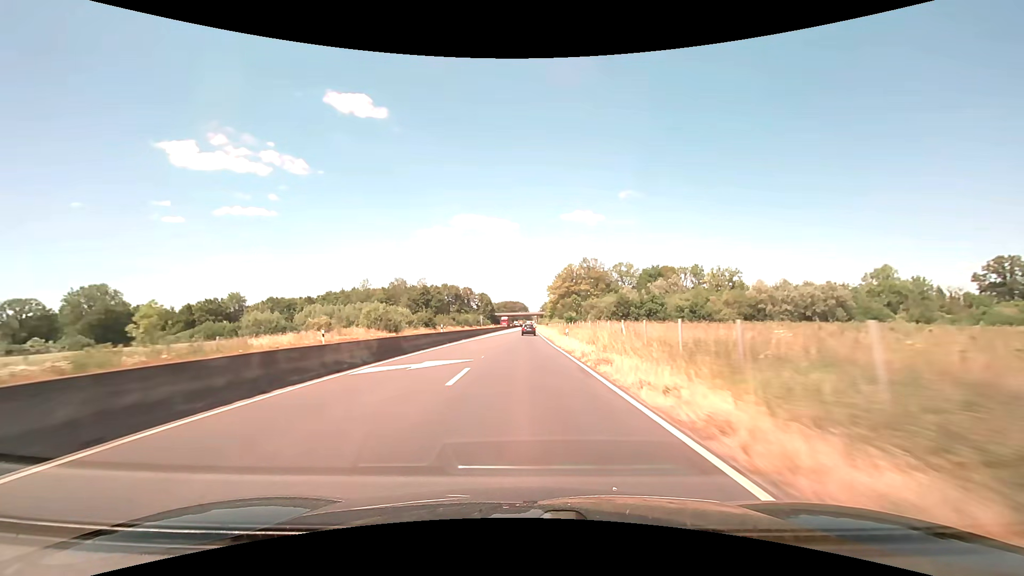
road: trunk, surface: asphalt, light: Day
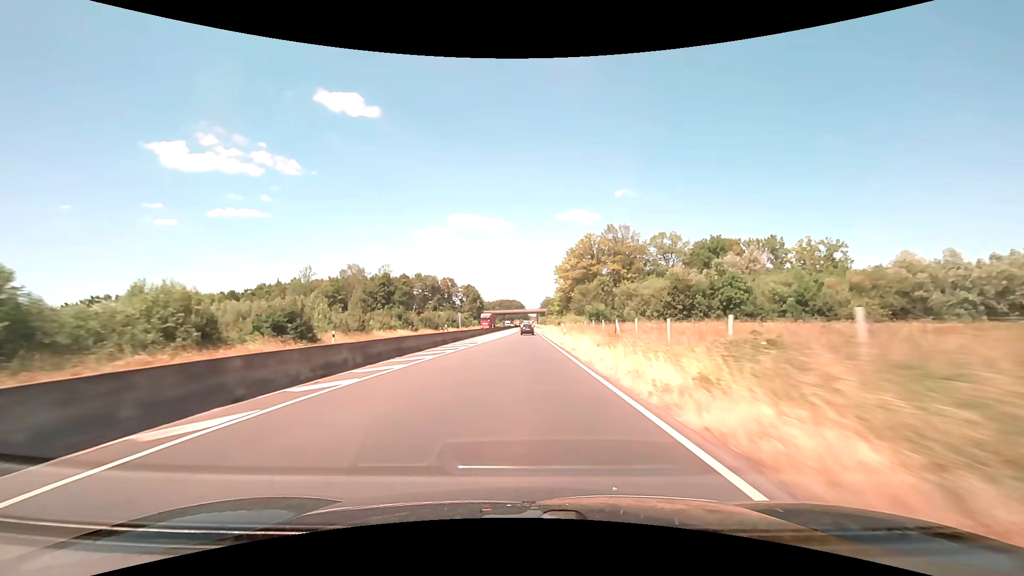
(+0.3, +49.1) m; 0°
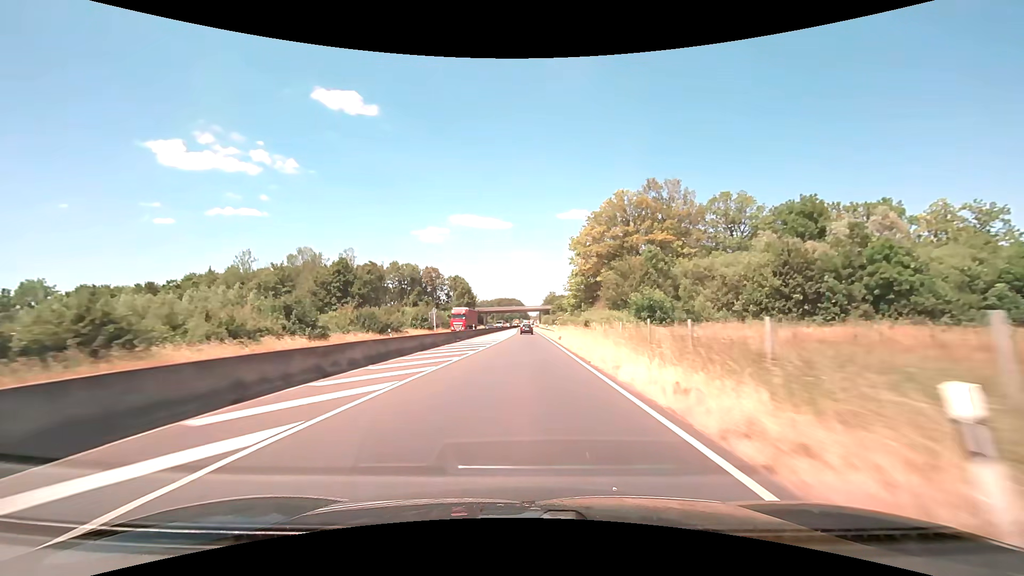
(0.0, +32.2) m; 0°
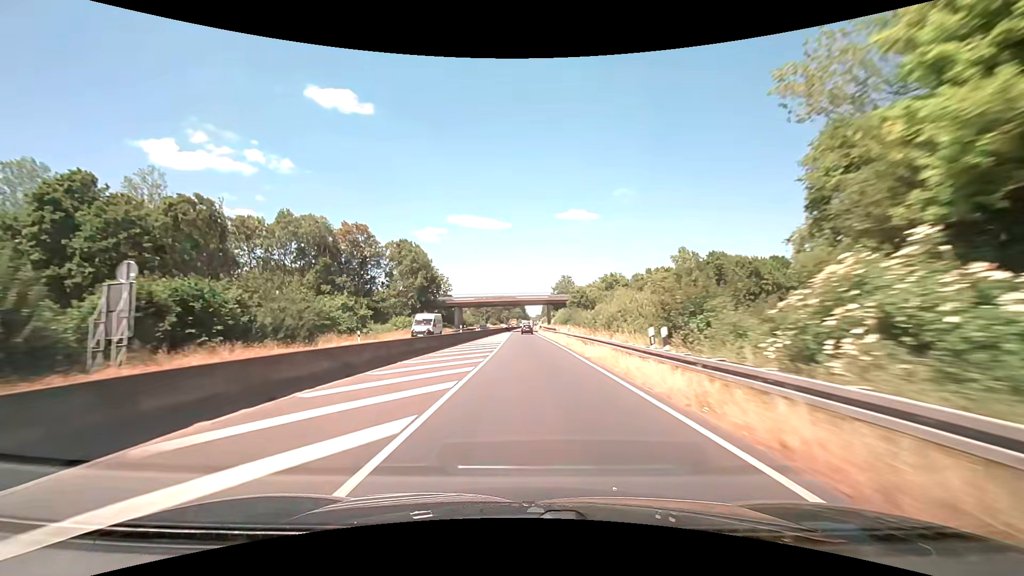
(0.0, +63.9) m; 0°
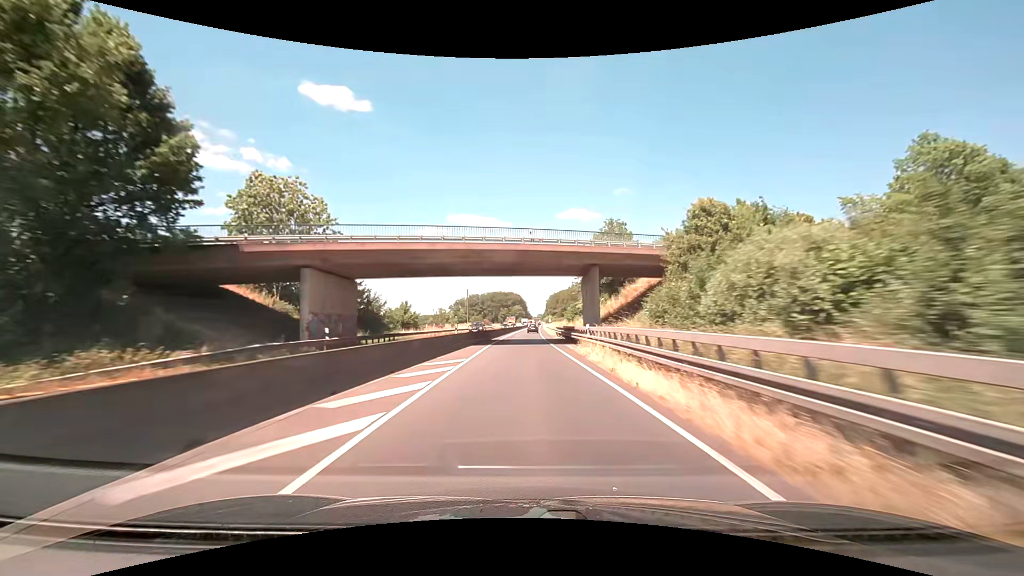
(+0.1, +63.8) m; 0°
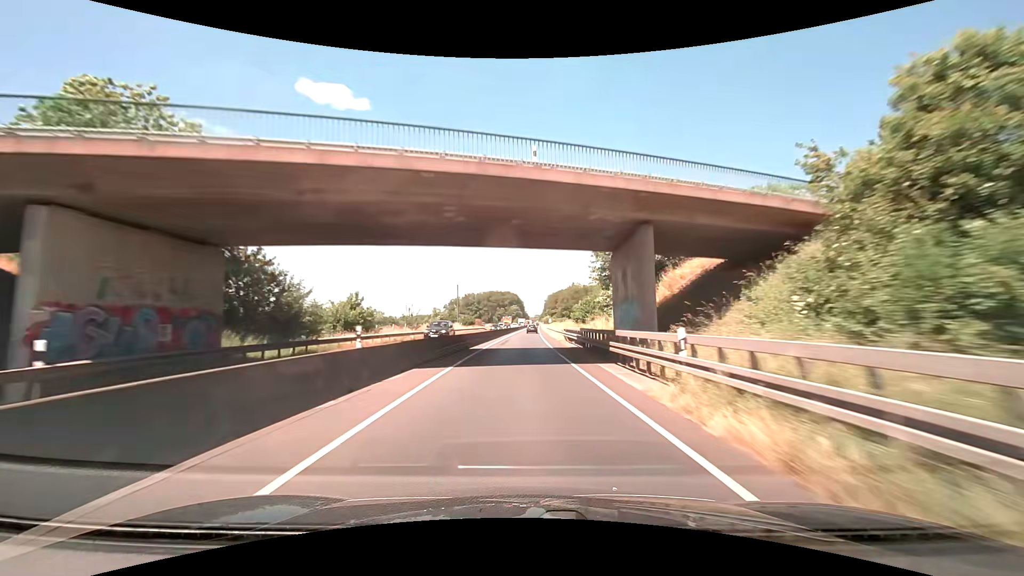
(0.0, +15.8) m; 0°
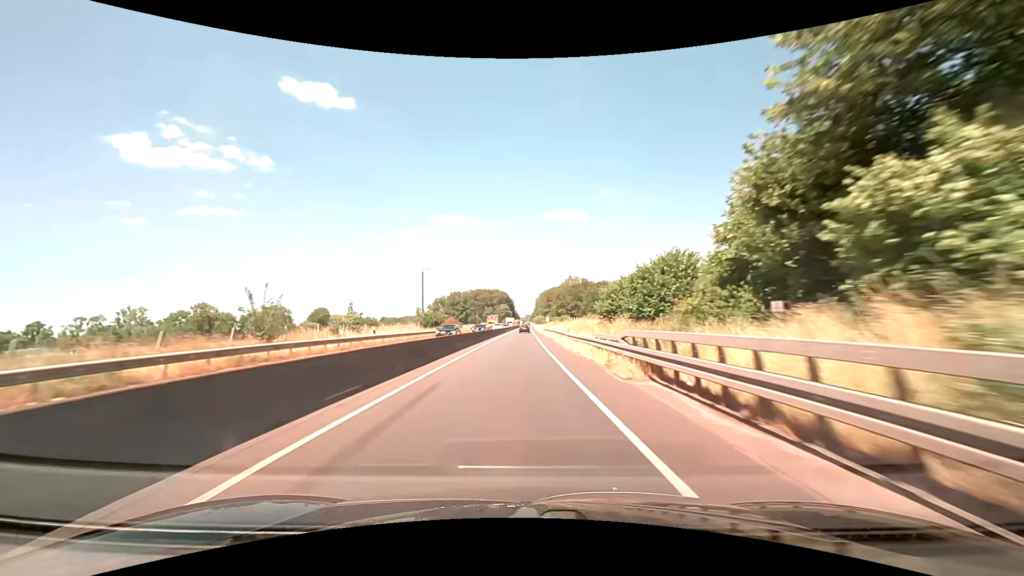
(+0.3, +31.3) m; +1°
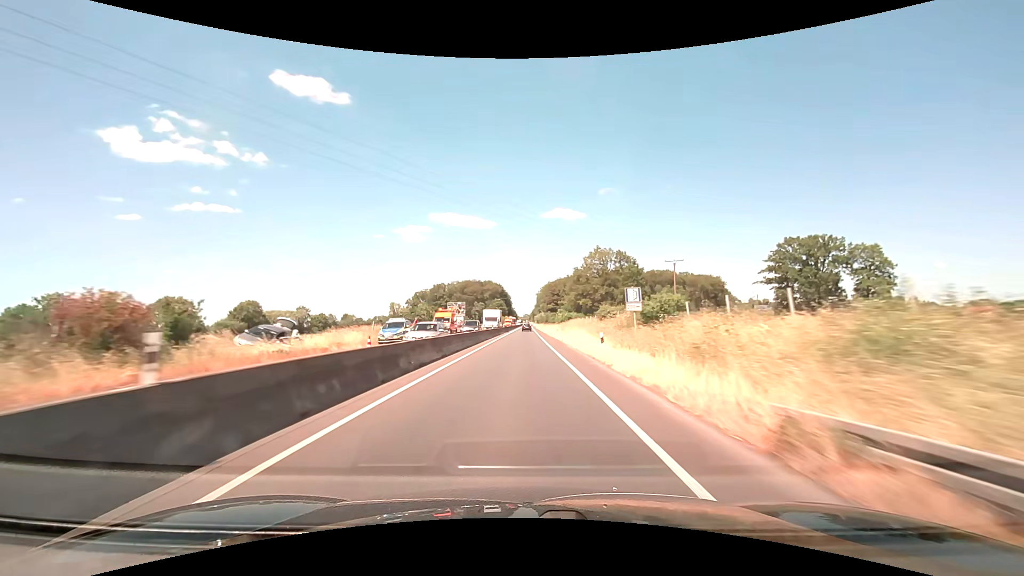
(+0.6, +75.6) m; +1°
(0, +10) (0, +20) (0, +30) (0, +40) (0, +50) (0, +60) (0, +70) (0, +80) (0, +90) (0, +100) m
